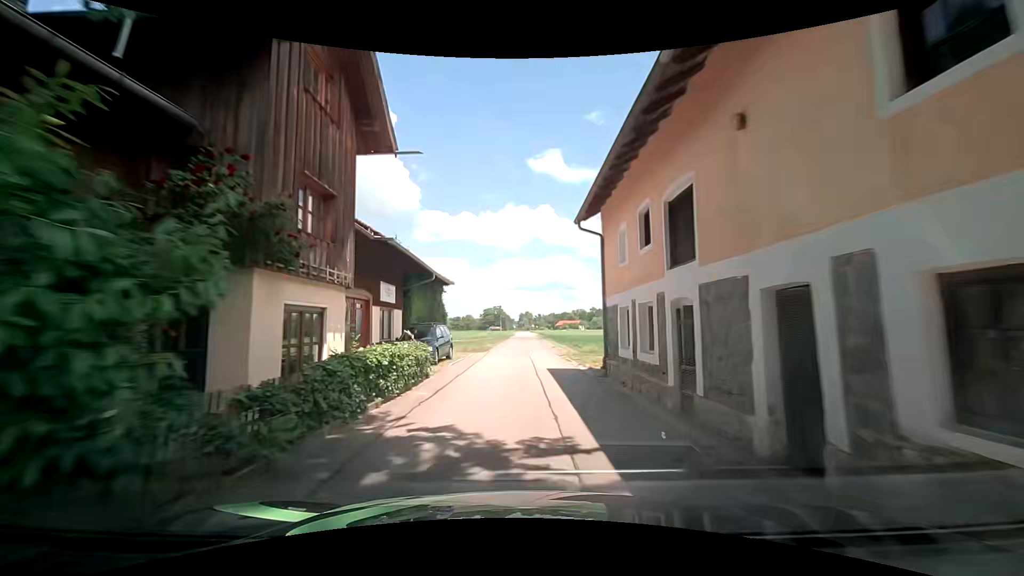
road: unclassified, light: Day
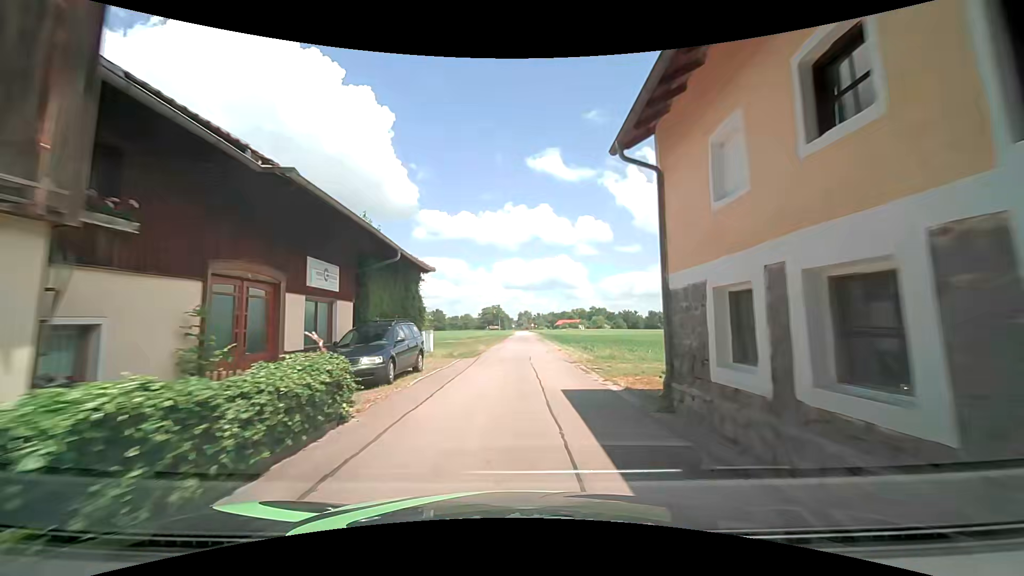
(+0.1, +6.3) m; +1°
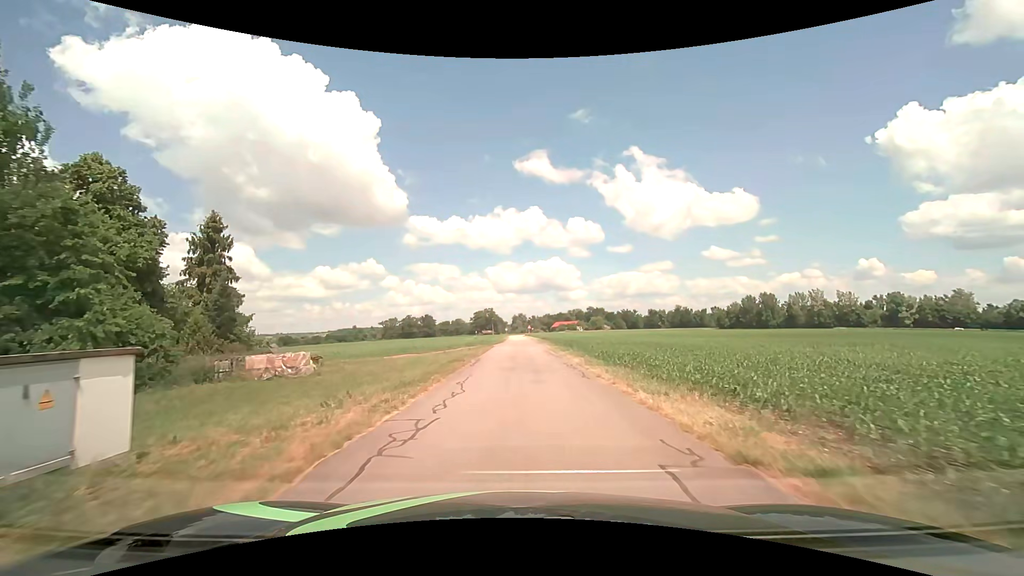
(-0.1, +25.8) m; 0°
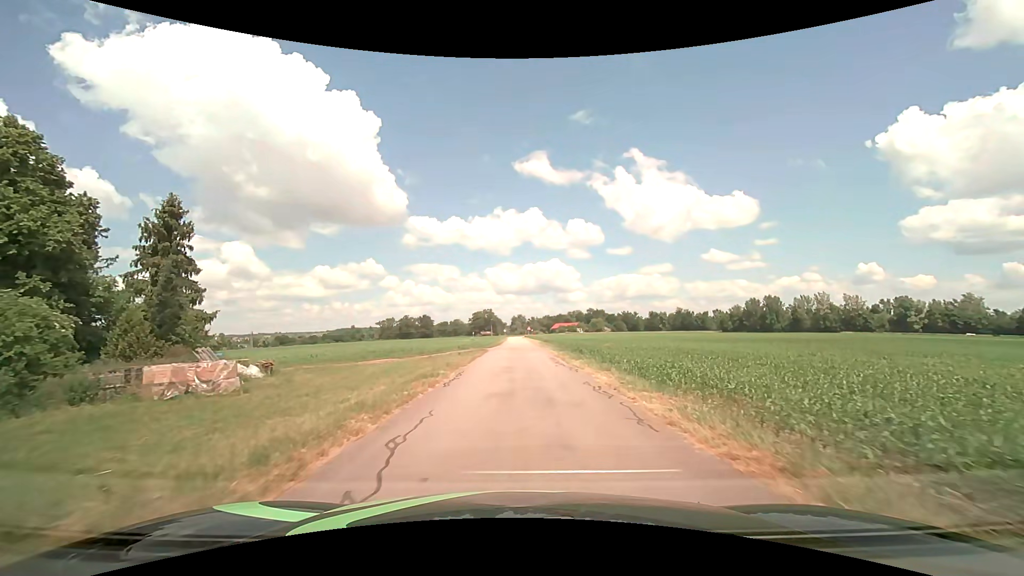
(0.0, +6.6) m; 0°
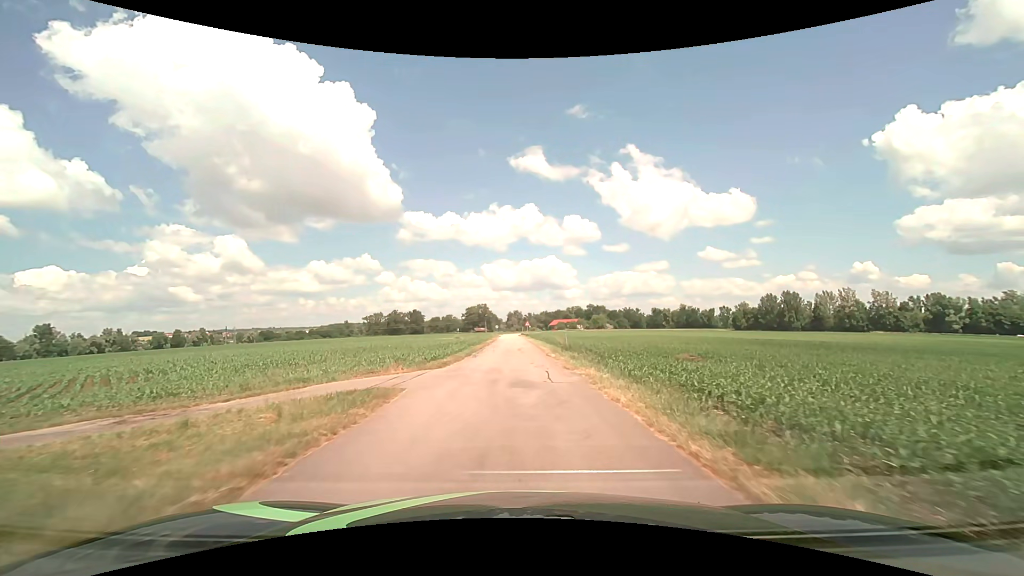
(+0.2, +26.9) m; +1°
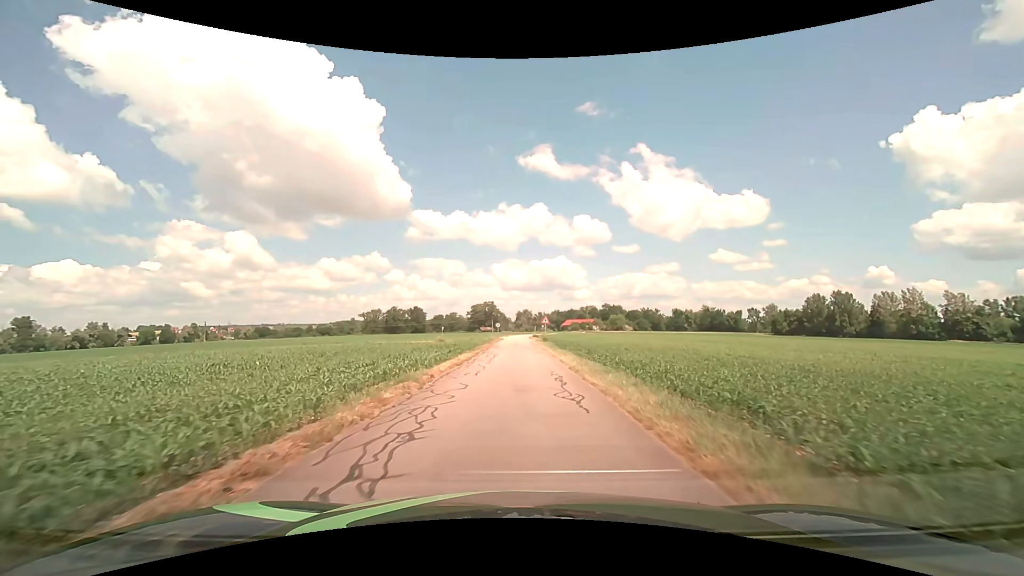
(-0.4, +35.2) m; -1°
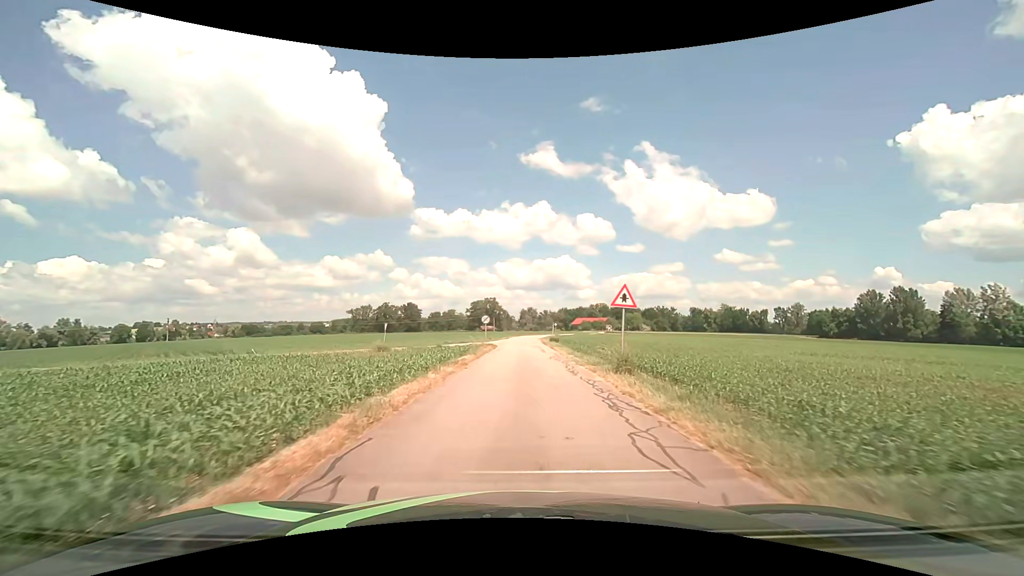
(-0.2, +36.7) m; 0°
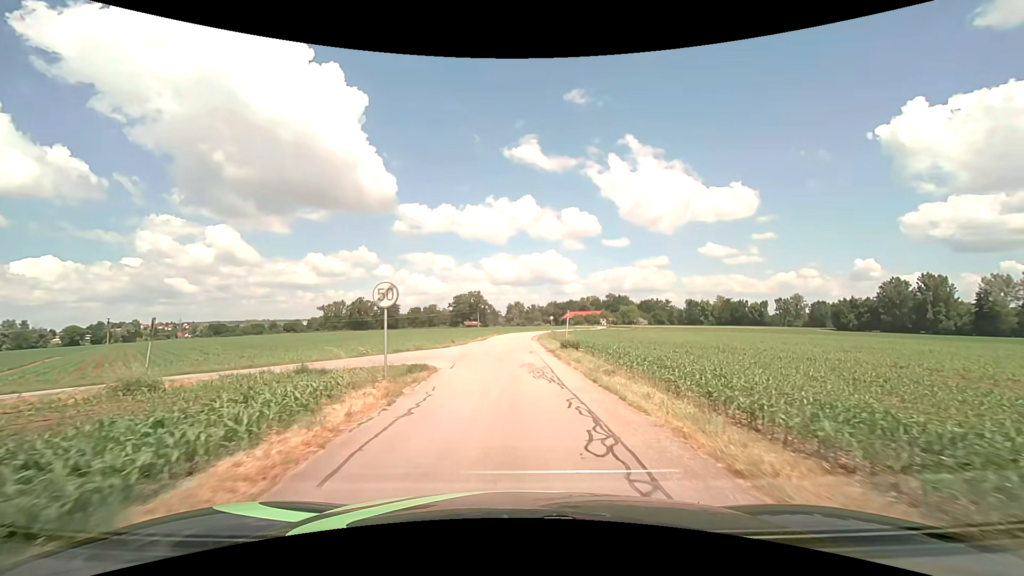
(+0.2, +25.9) m; +1°
